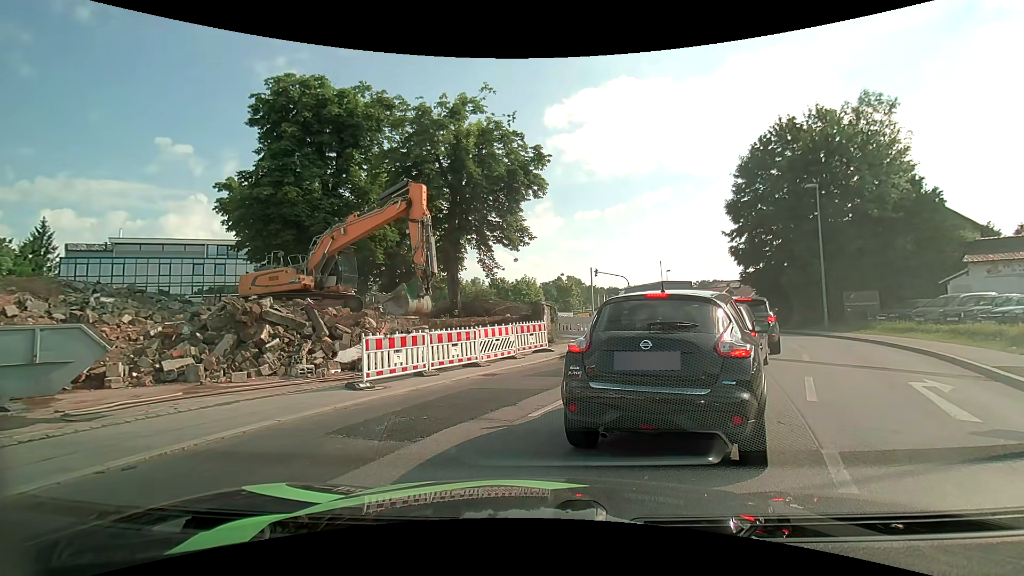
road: tertiary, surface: asphalt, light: Day
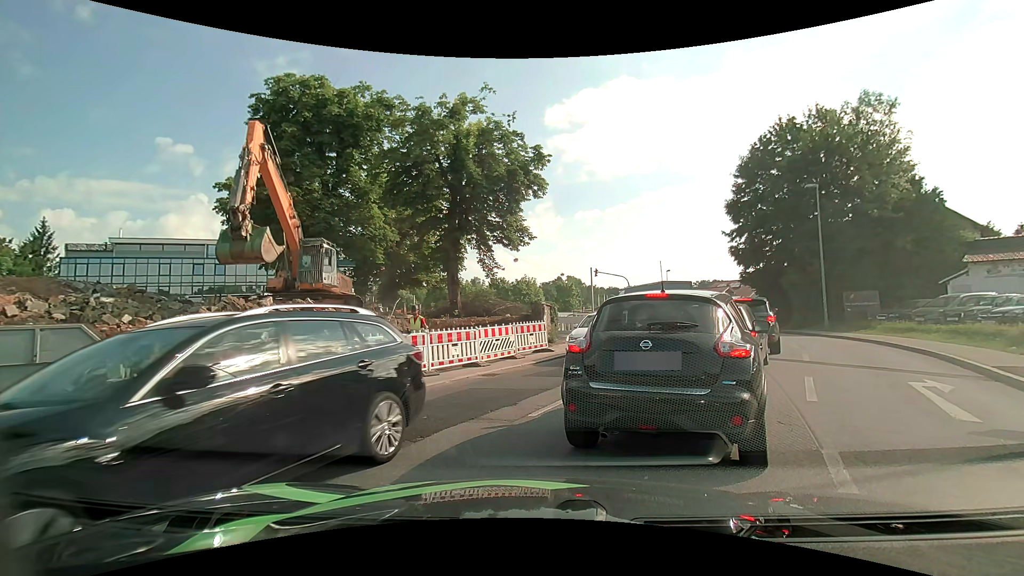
(0.0, 0.0) m; 0°
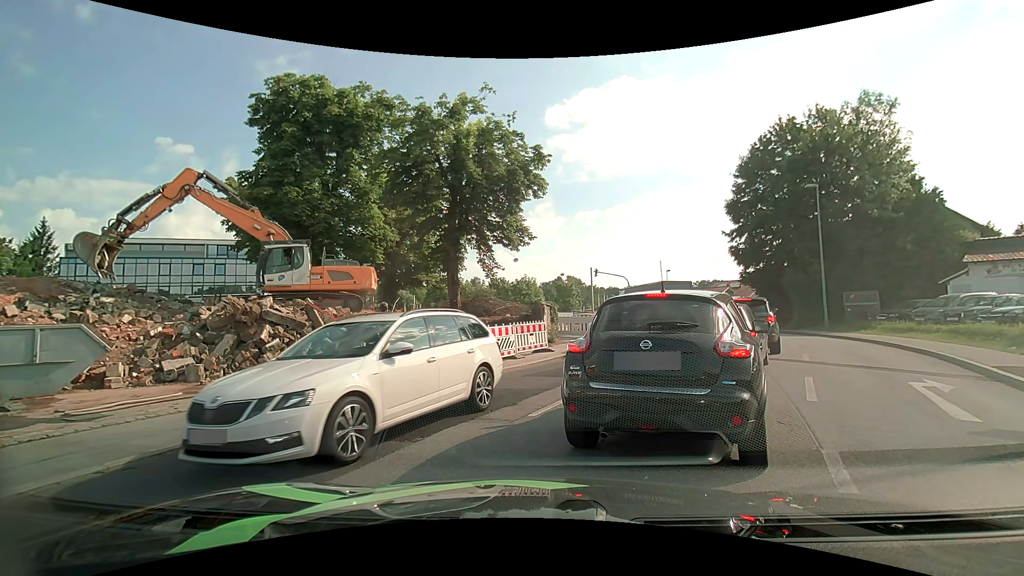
(0.0, 0.0) m; 0°
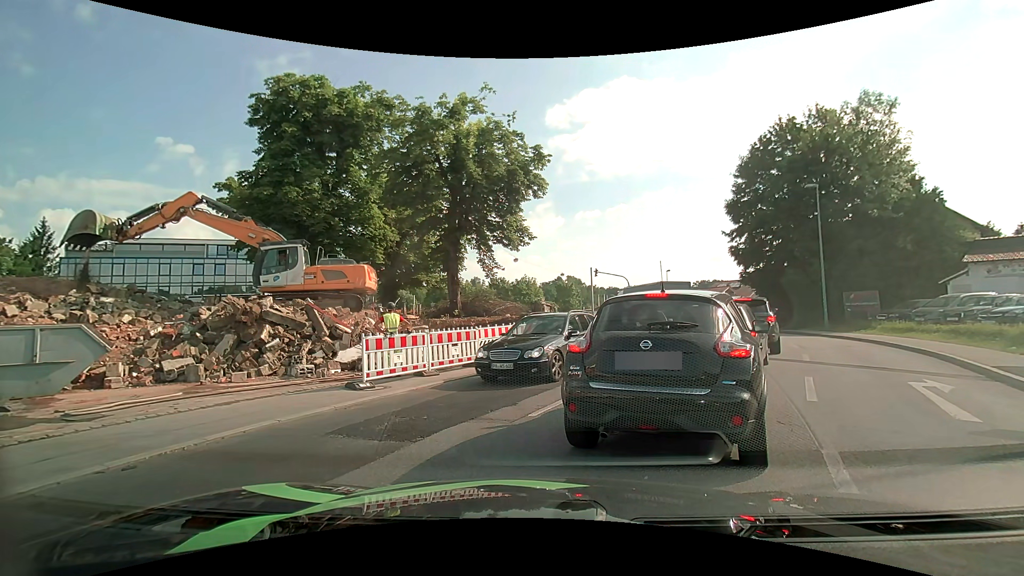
(0.0, 0.0) m; 0°
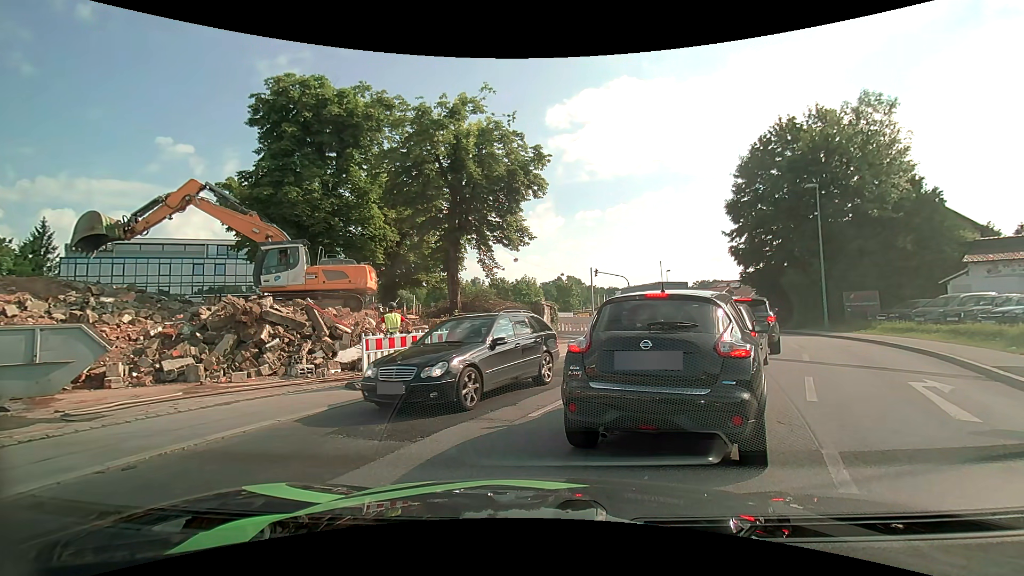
(0.0, 0.0) m; 0°
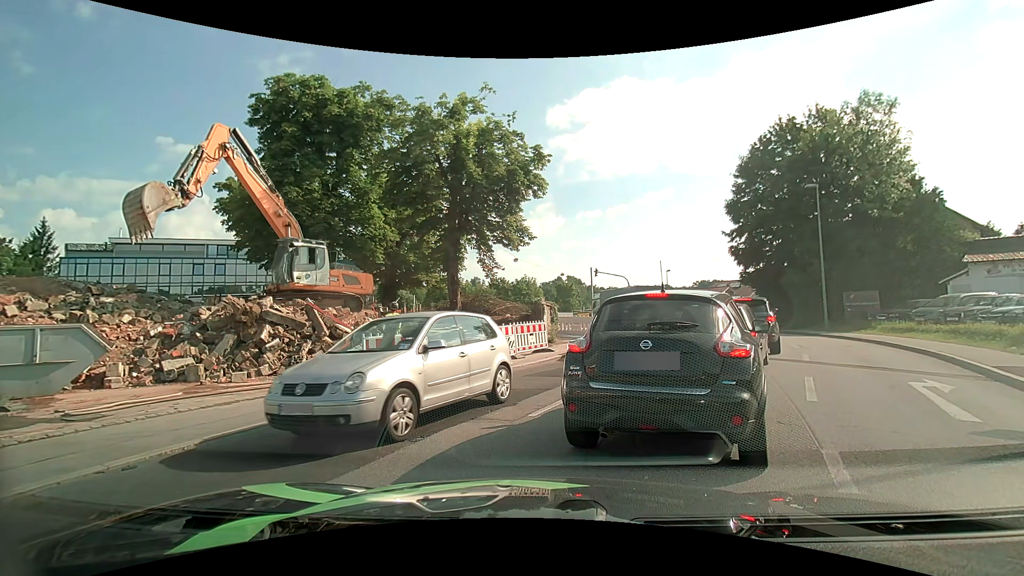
(0.0, 0.0) m; 0°
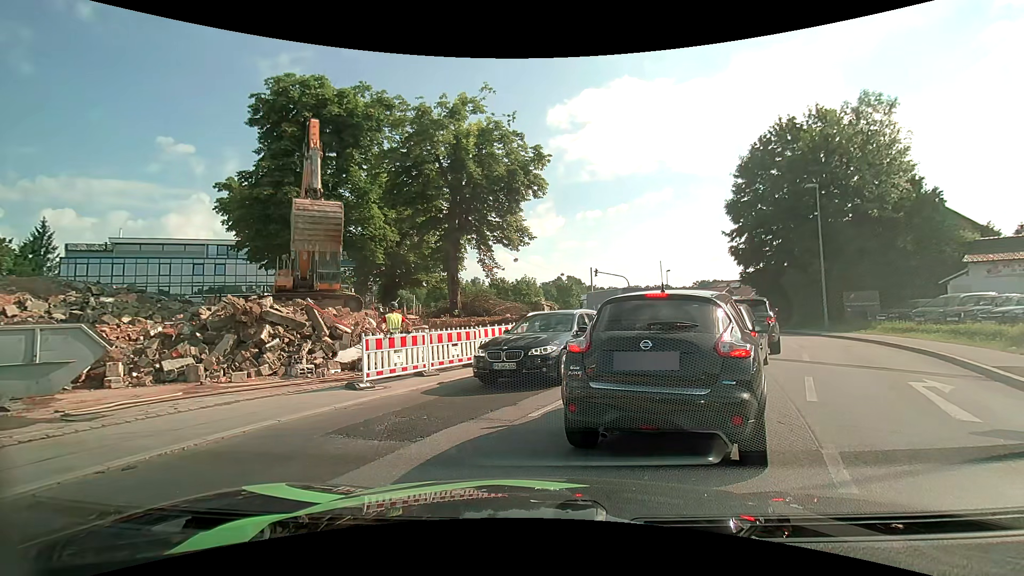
(0.0, 0.0) m; 0°
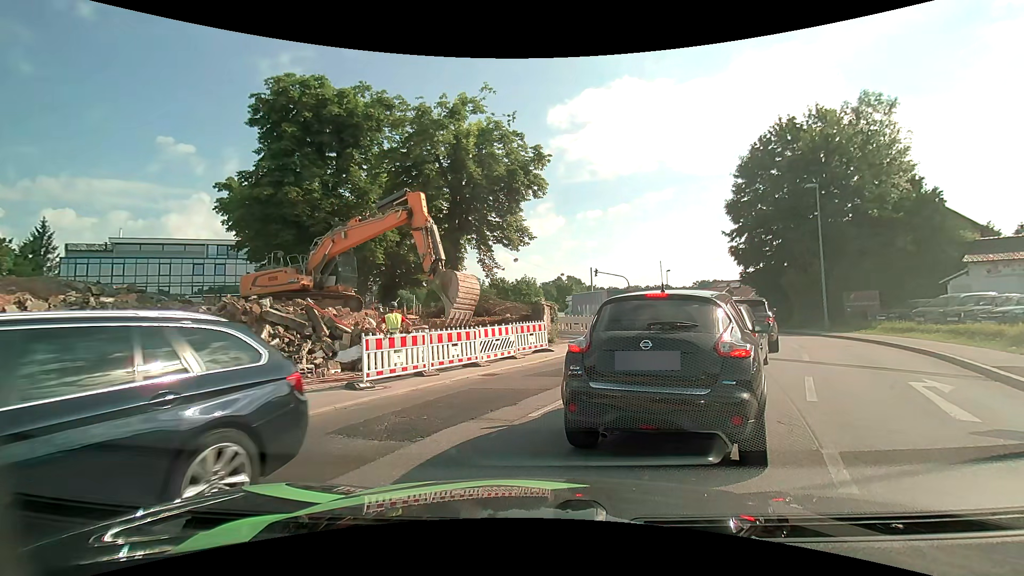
(0.0, 0.0) m; 0°
